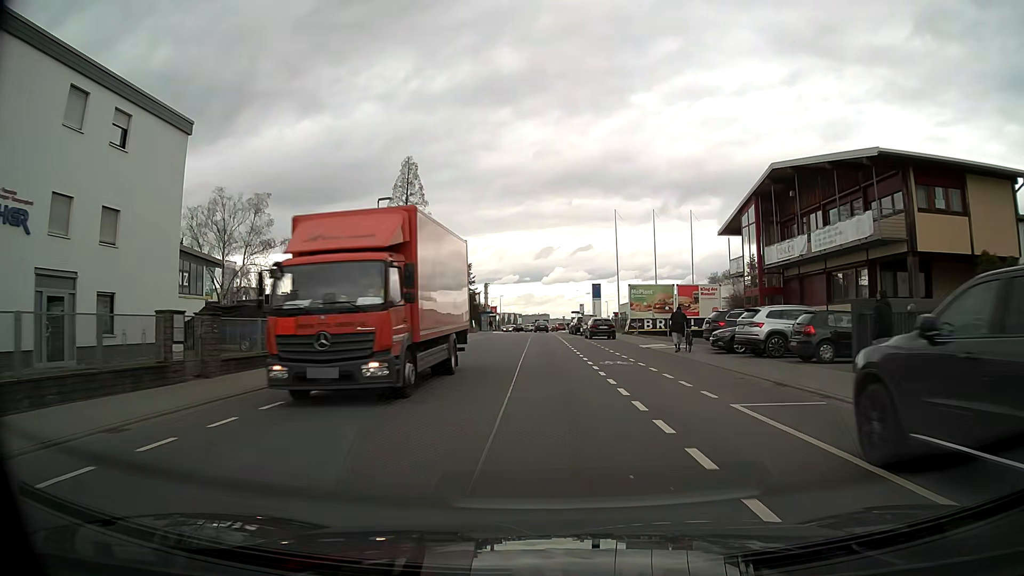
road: tertiary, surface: asphalt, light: Day
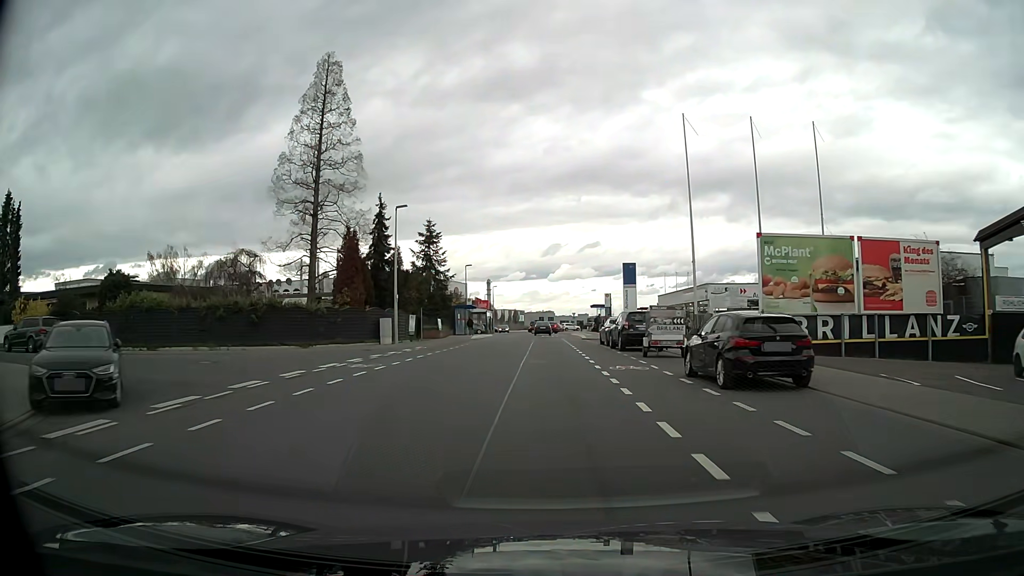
(-0.2, +32.4) m; 0°
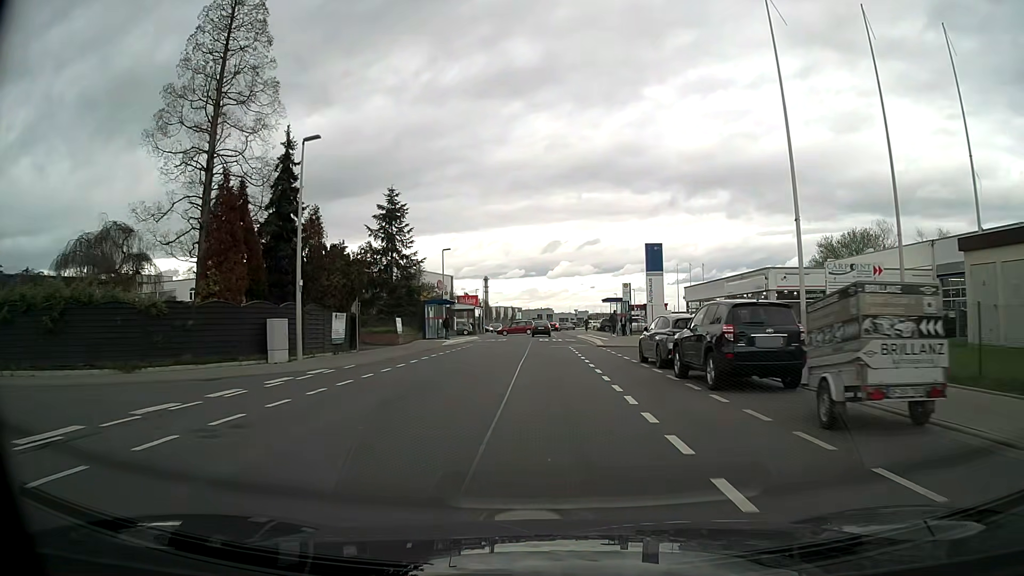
(0.0, +15.2) m; 0°
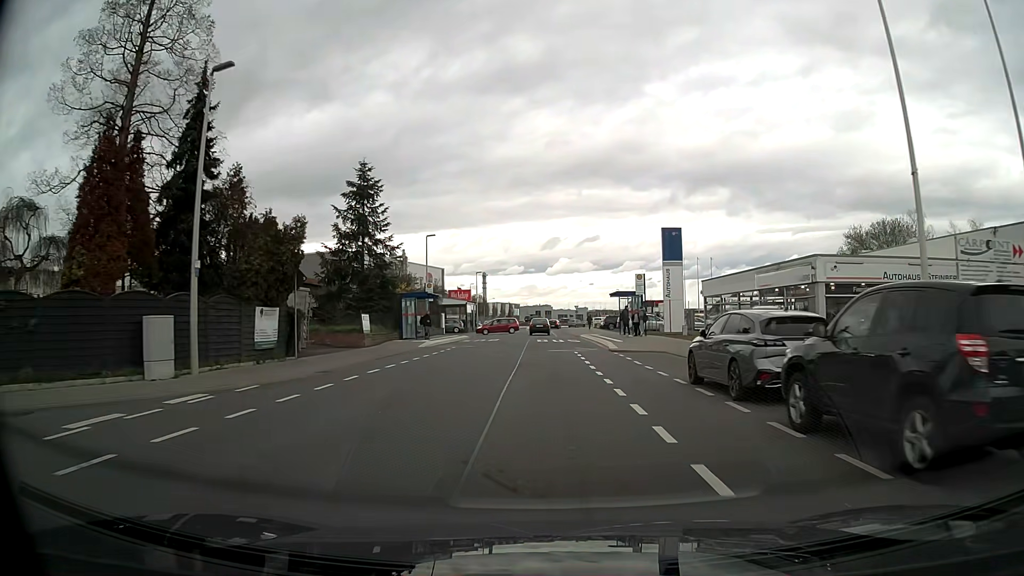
(0.0, +7.4) m; 0°
